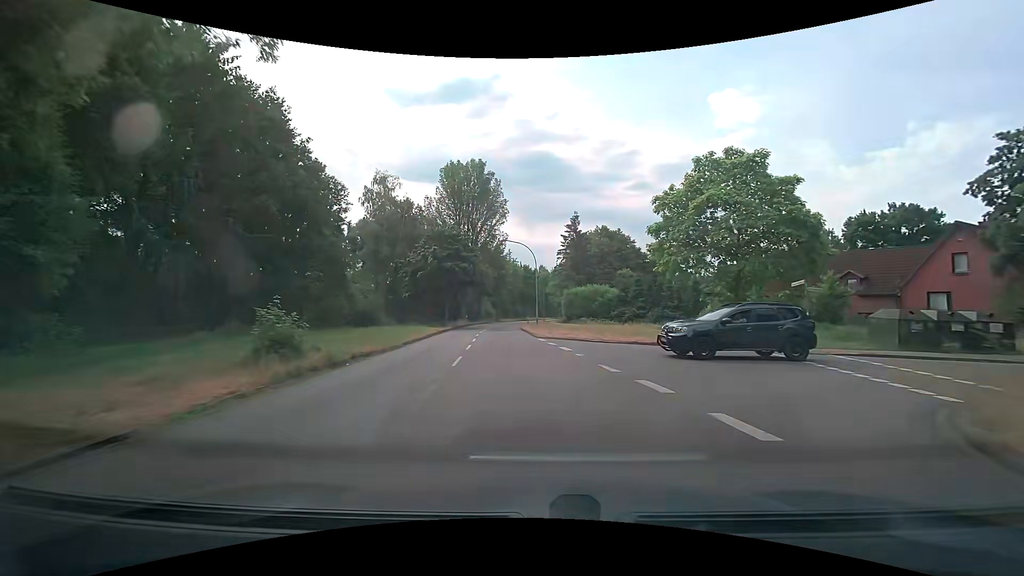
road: secondary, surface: asphalt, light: Day
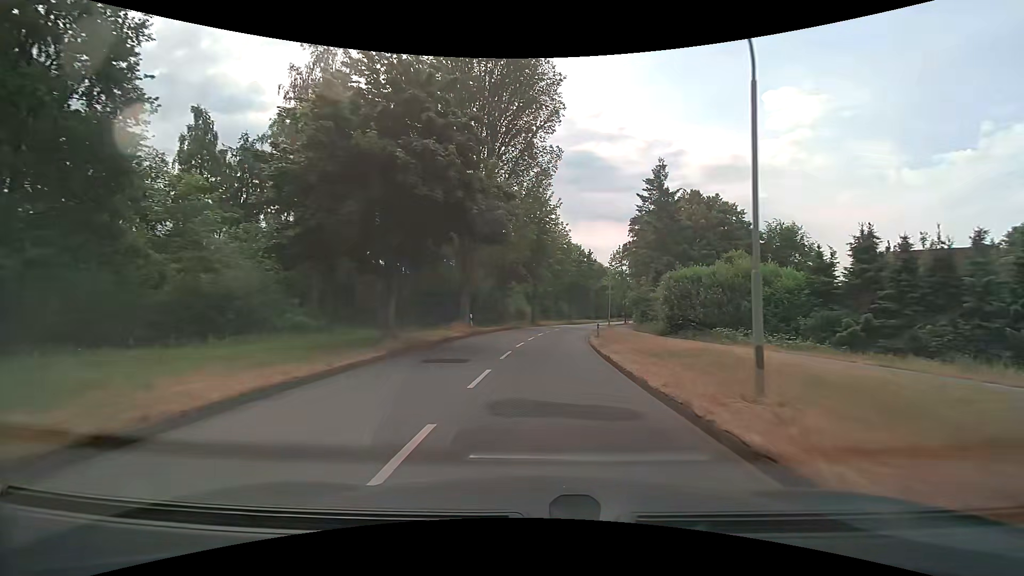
(-2.5, +33.8) m; -4°
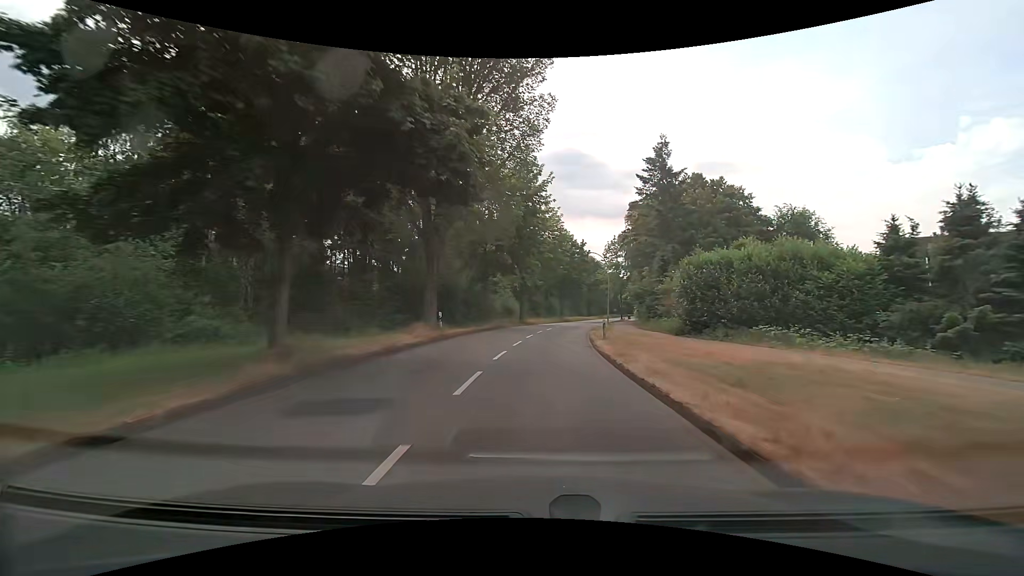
(+0.1, +7.2) m; +1°
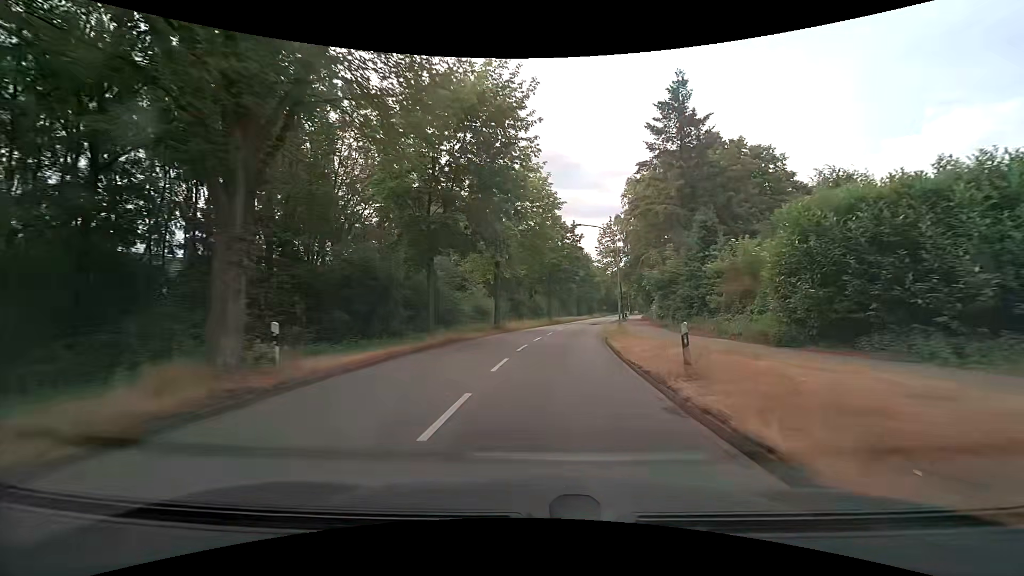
(+0.2, +14.8) m; +2°
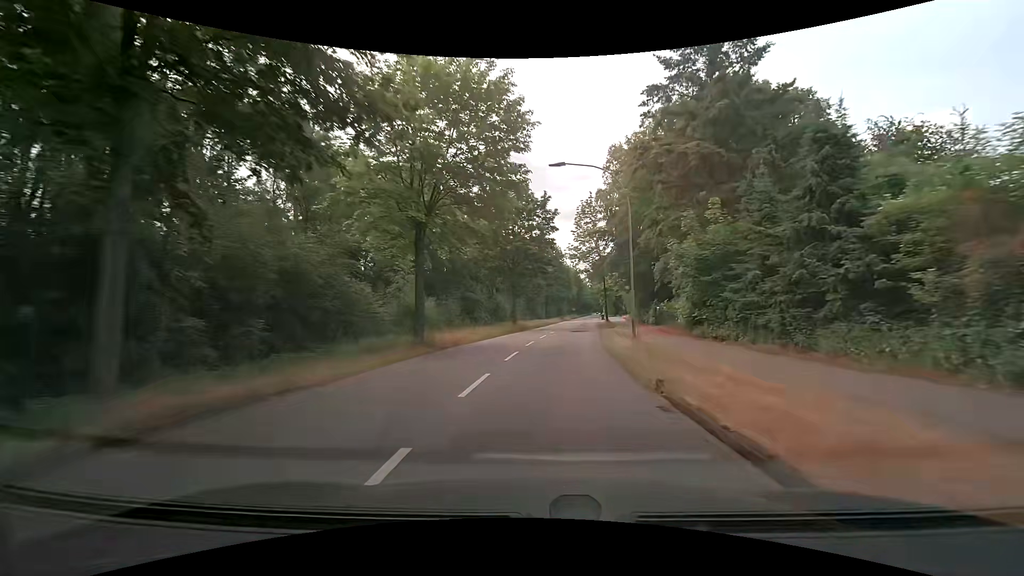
(+0.6, +15.3) m; +4°
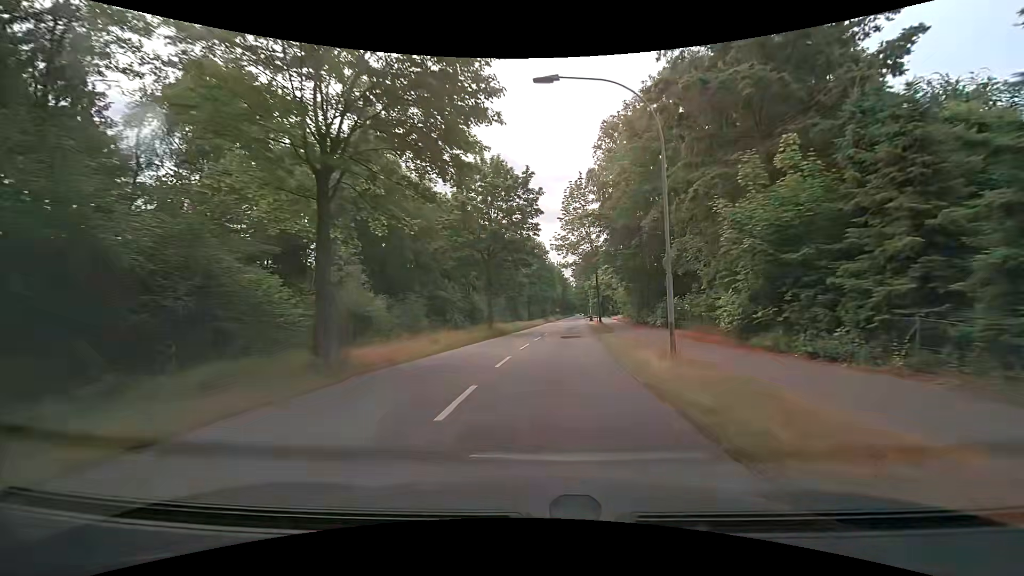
(+0.2, +7.8) m; +2°
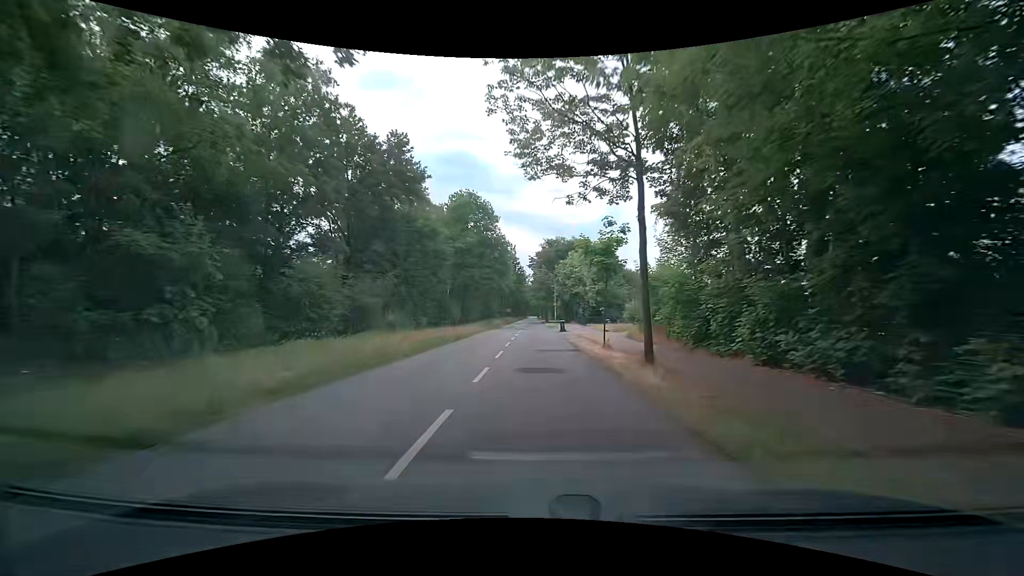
(+1.5, +32.0) m; +5°
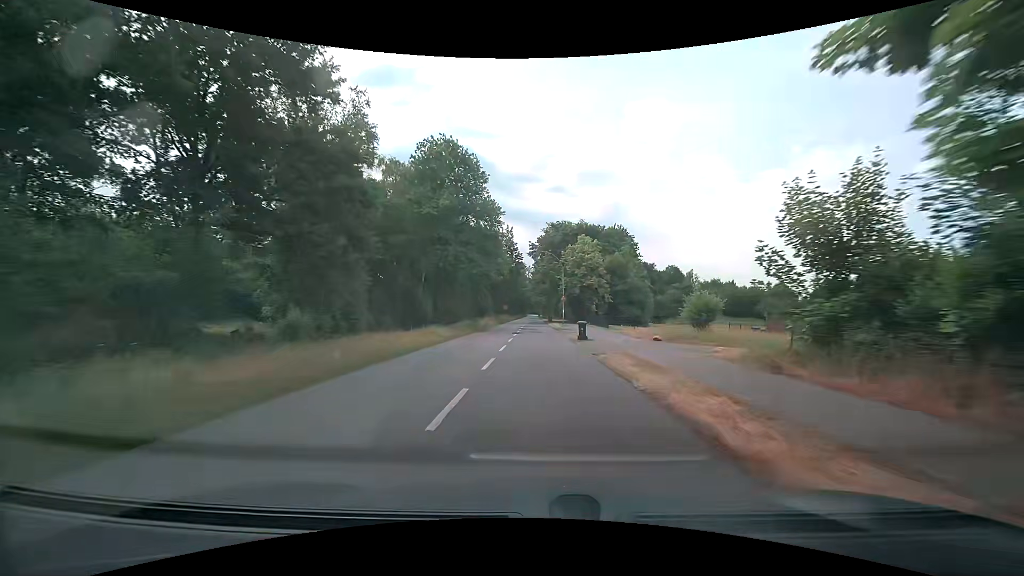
(+0.1, +16.5) m; 0°
(0, +10) (0, +20) (0, +30) (0, +40) (0, +50) (0, +60) (0, +70) (0, +80) (0, +90) (0, +100) m
